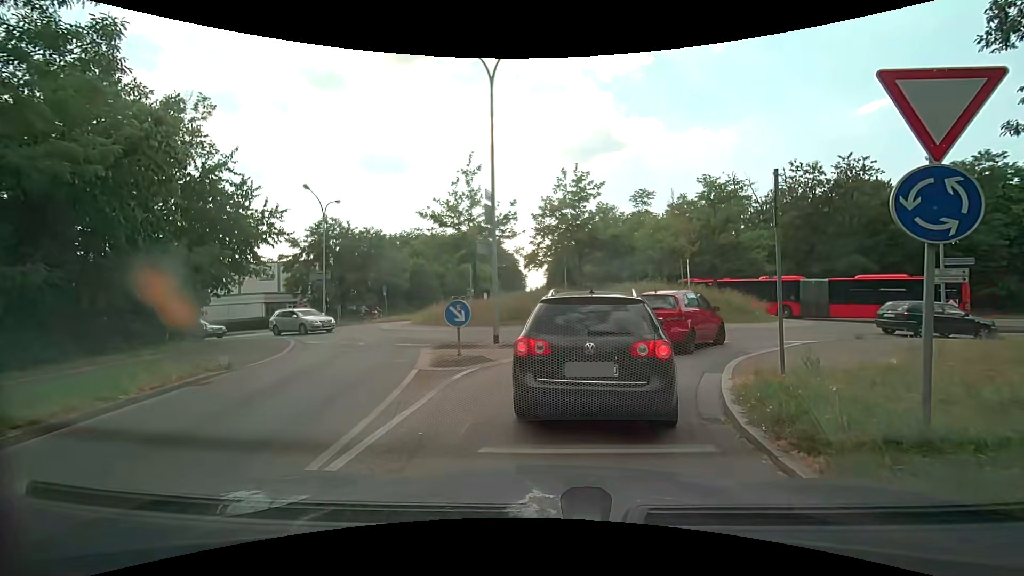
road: secondary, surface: asphalt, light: Day
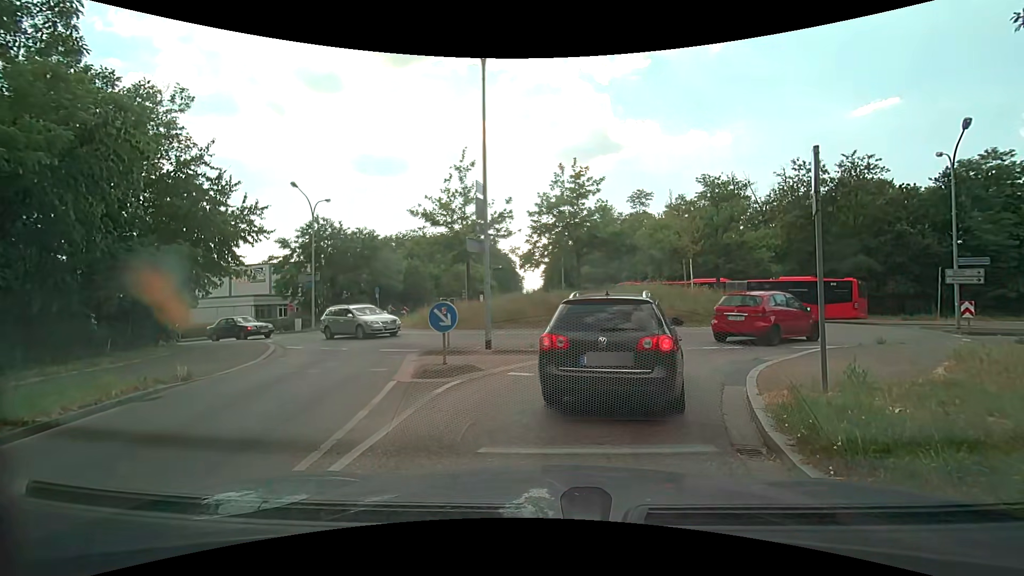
(0.0, +1.2) m; 0°
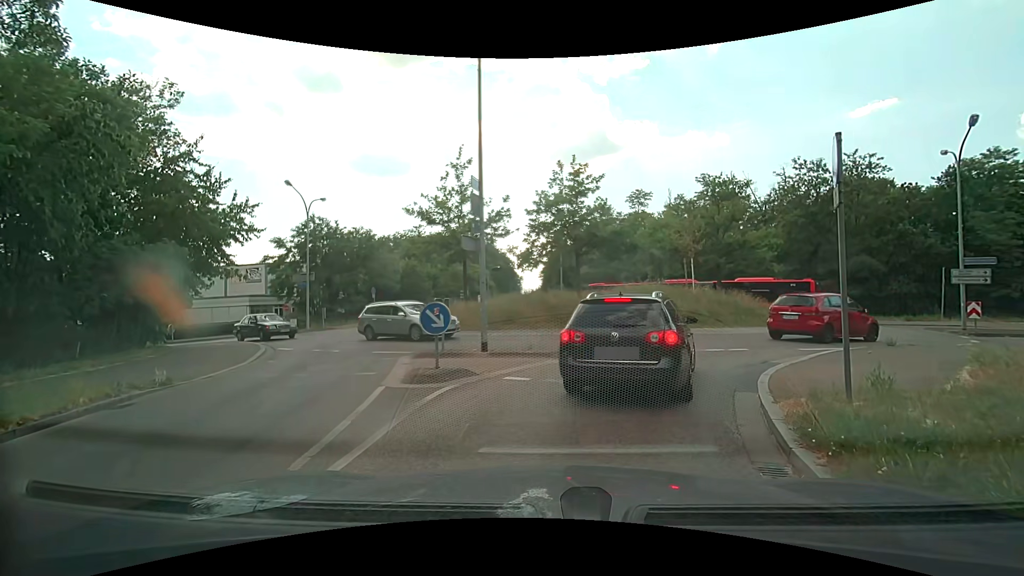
(0.0, +0.5) m; 0°
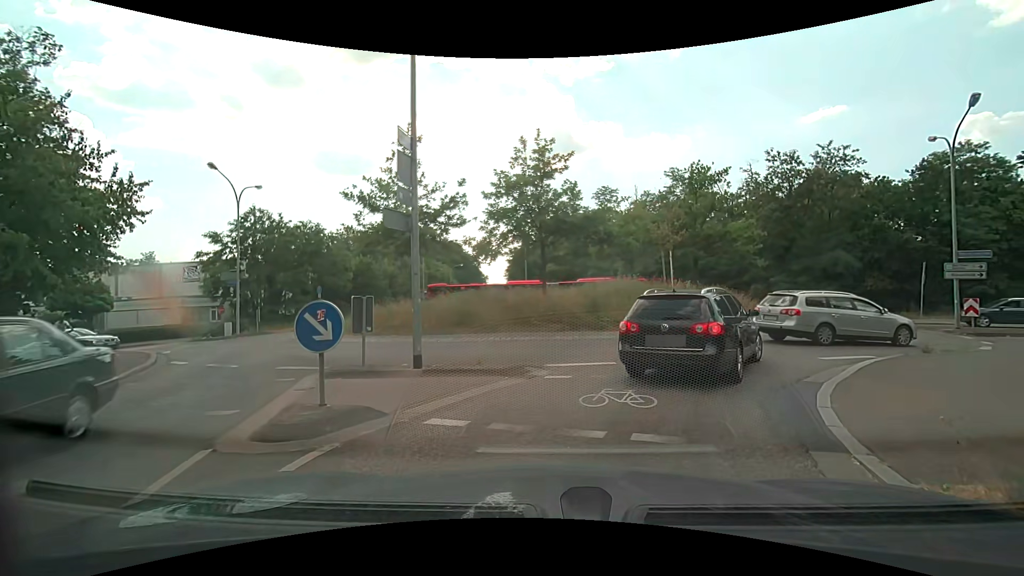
(+0.1, +3.4) m; +6°
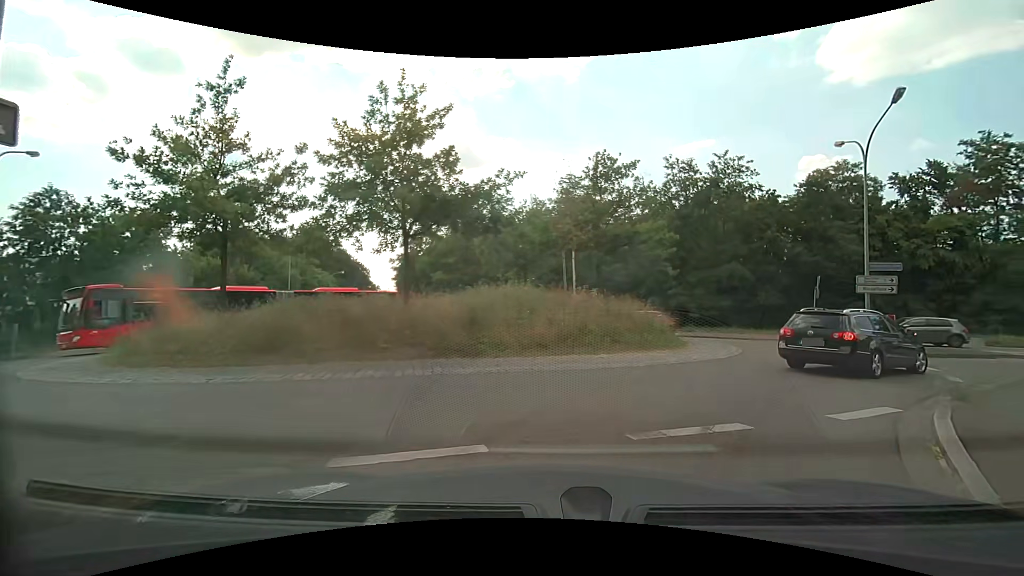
(+0.6, +5.8) m; +10°
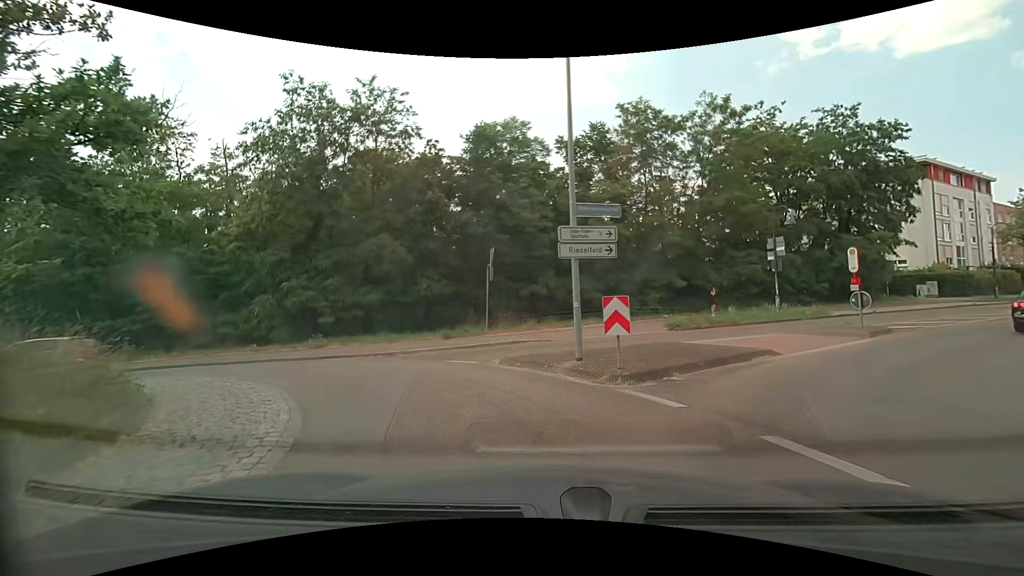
(+5.9, +13.3) m; +37°
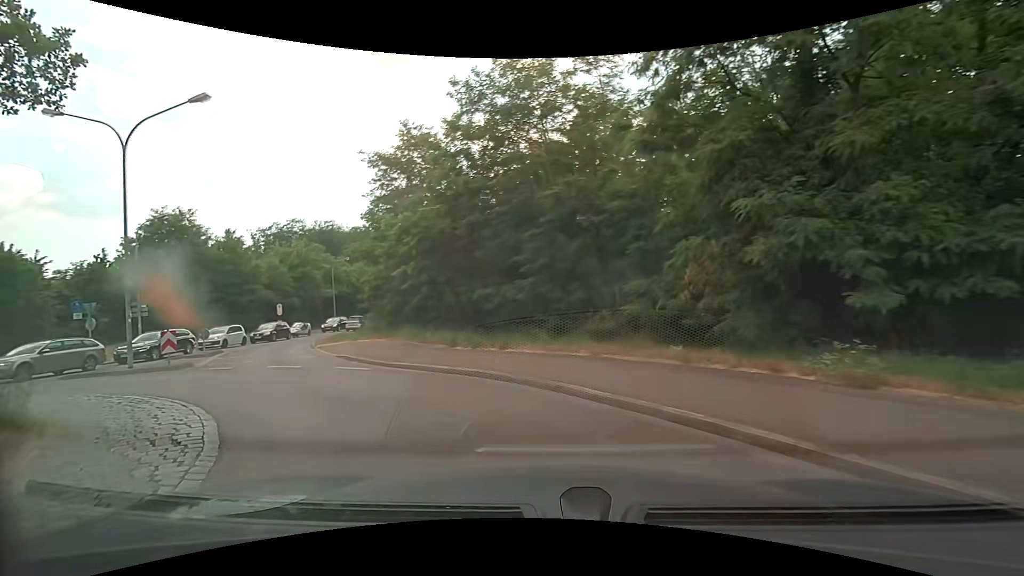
(-5.8, +13.8) m; -51°
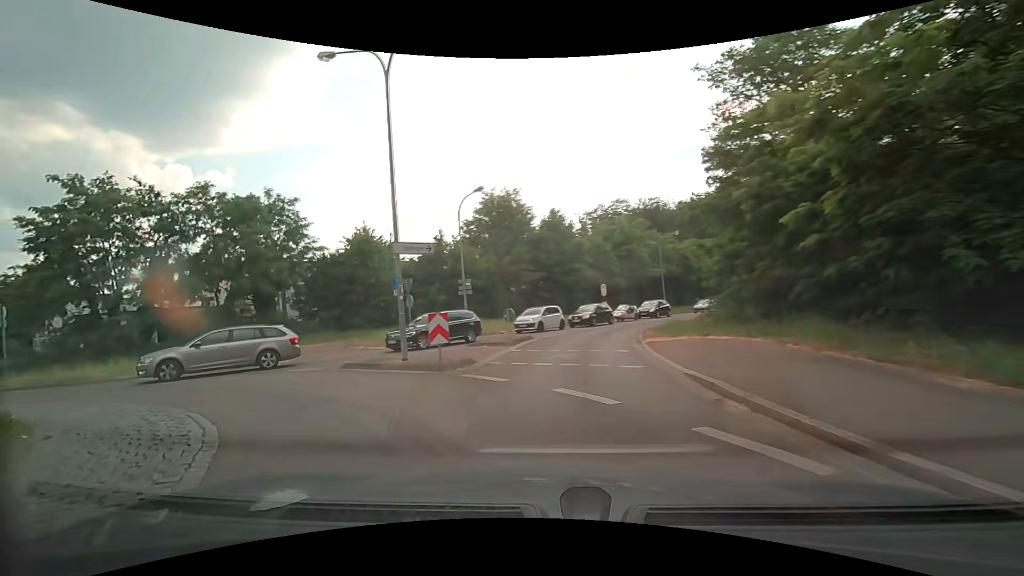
(-2.9, +8.8) m; -36°
(-3, +9) (-12, +14) (-22, +16) (-31, +20) (-39, +26) (-47, +32) (-55, +37) (-63, +44) (-71, +50) (-79, +57) m
